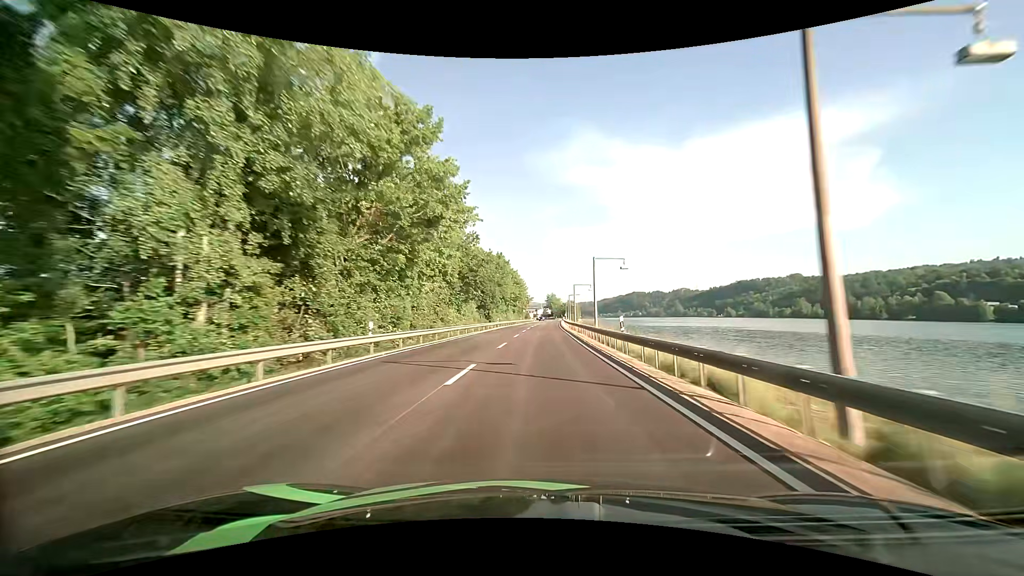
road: primary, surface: asphalt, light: Day
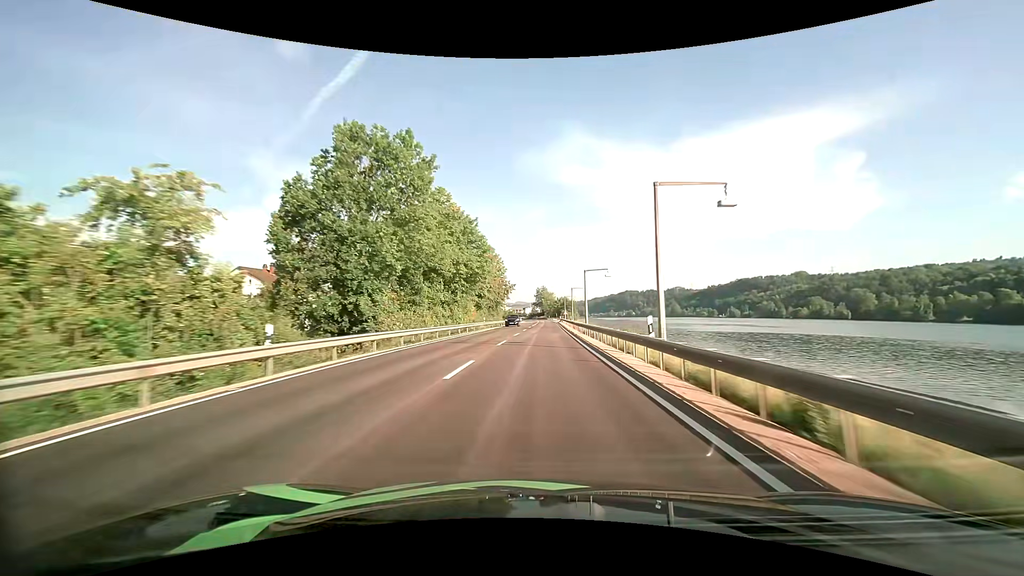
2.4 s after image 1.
(+0.7, +59.4) m; +1°
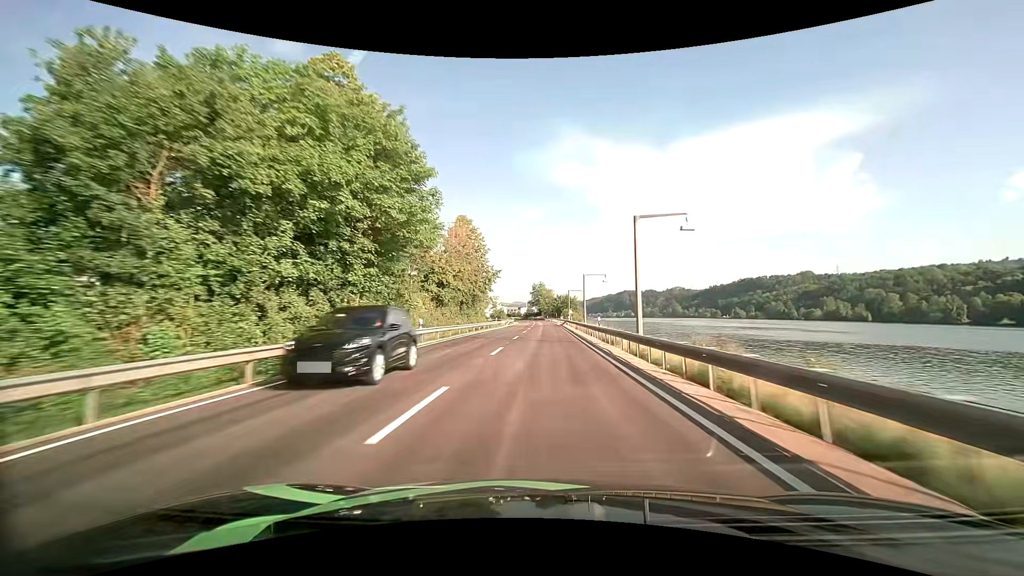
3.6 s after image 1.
(+0.1, +29.3) m; 0°
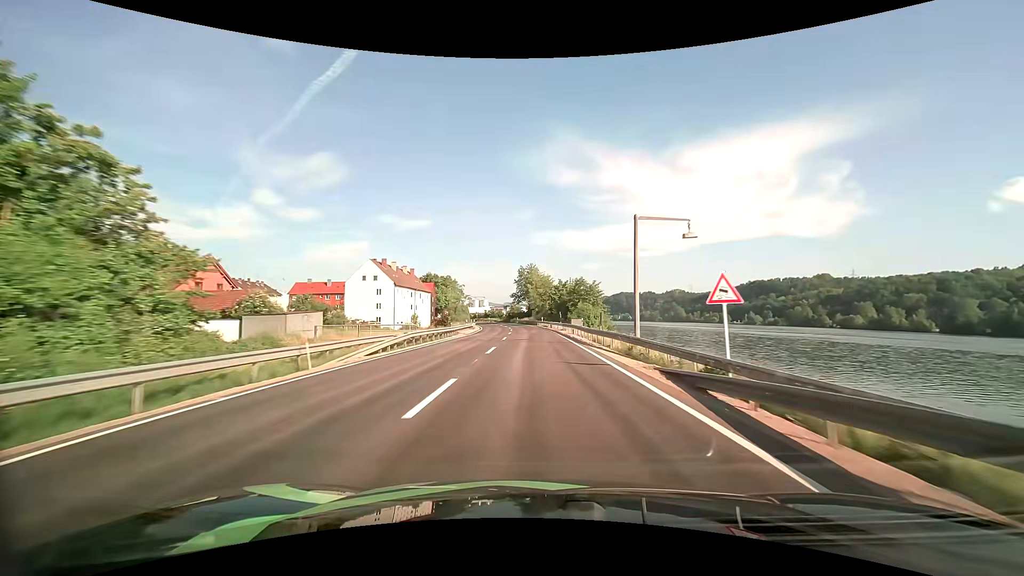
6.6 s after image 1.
(+0.7, +70.8) m; +1°
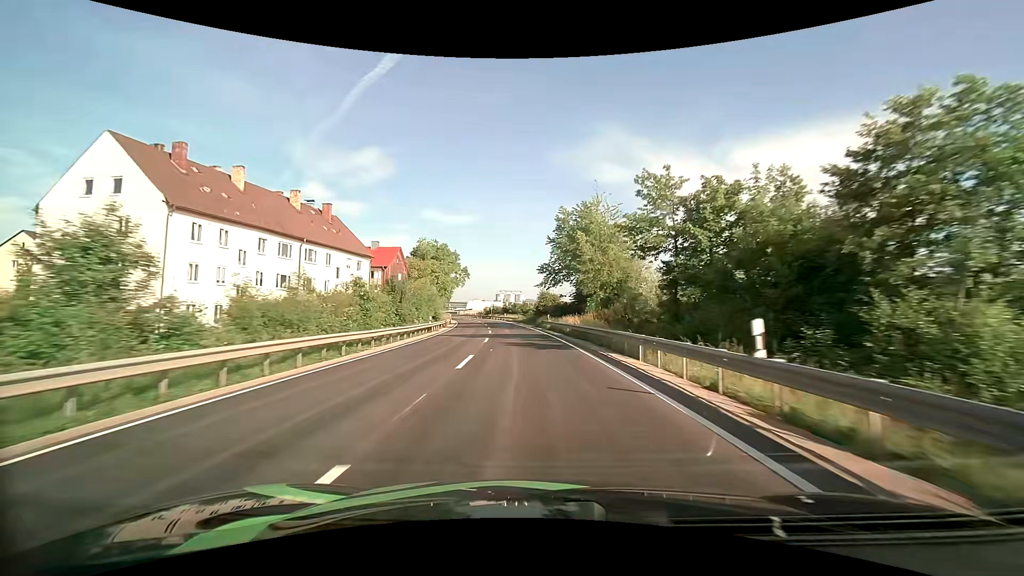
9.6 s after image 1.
(-1.8, +66.3) m; -4°
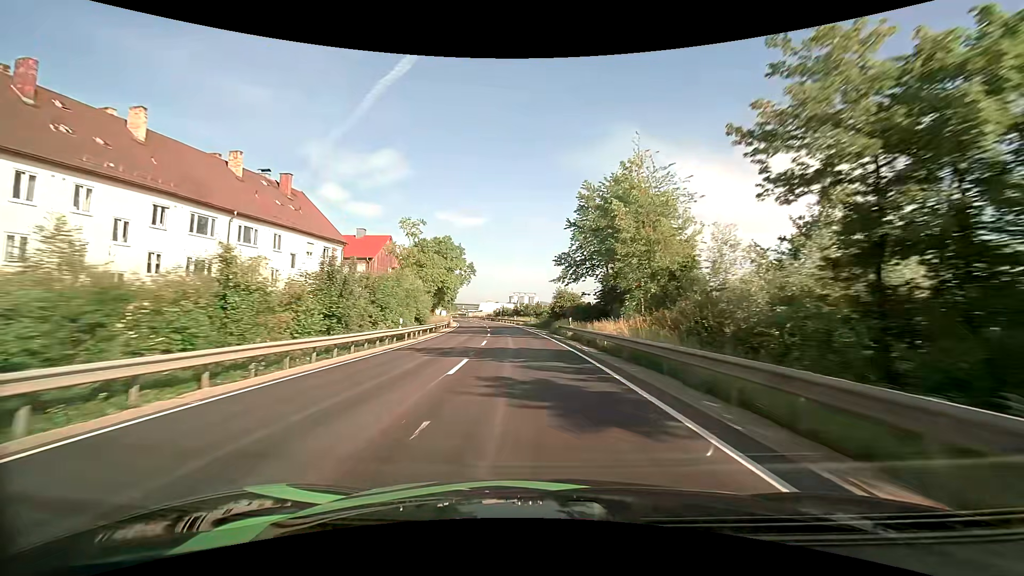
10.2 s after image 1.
(-0.2, +12.9) m; -2°
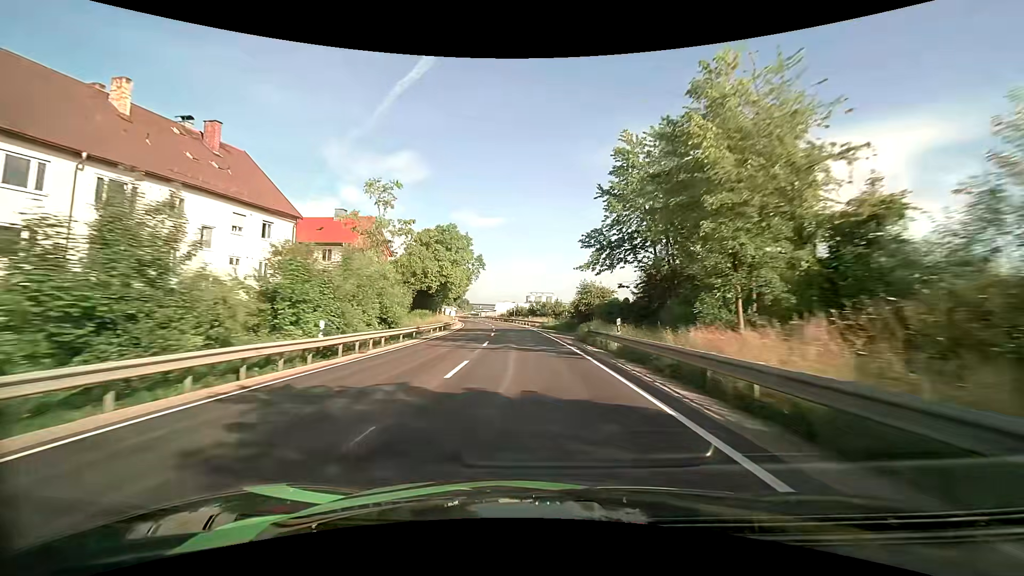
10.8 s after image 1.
(-0.2, +12.8) m; -2°
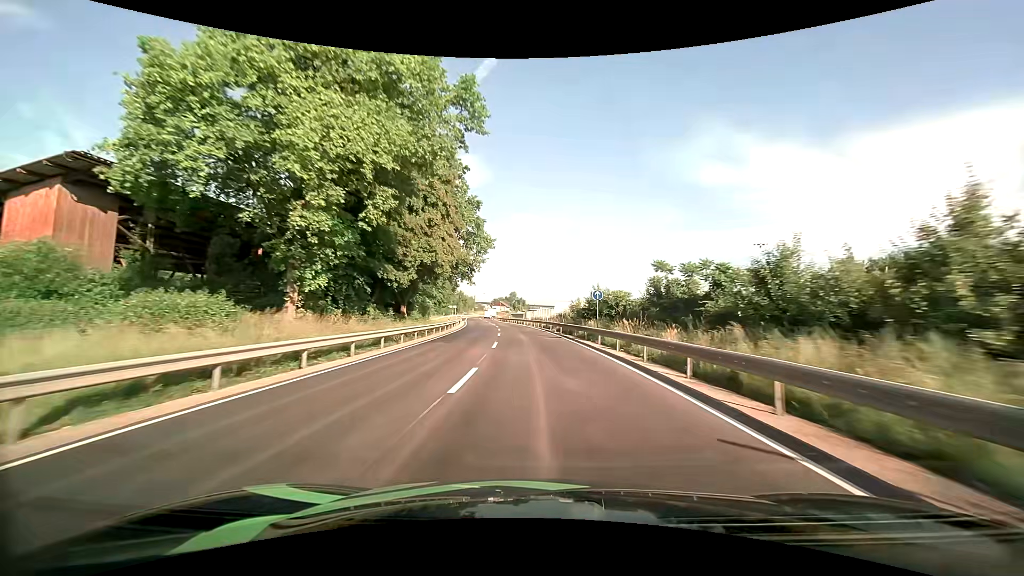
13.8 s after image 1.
(-4.1, +63.2) m; -7°
(0, +10) (0, +20) (-1, +30) (-2, +40) (-3, +50) (-4, +60) (-5, +70) (-6, +80) (-7, +90) (-9, +100) m
